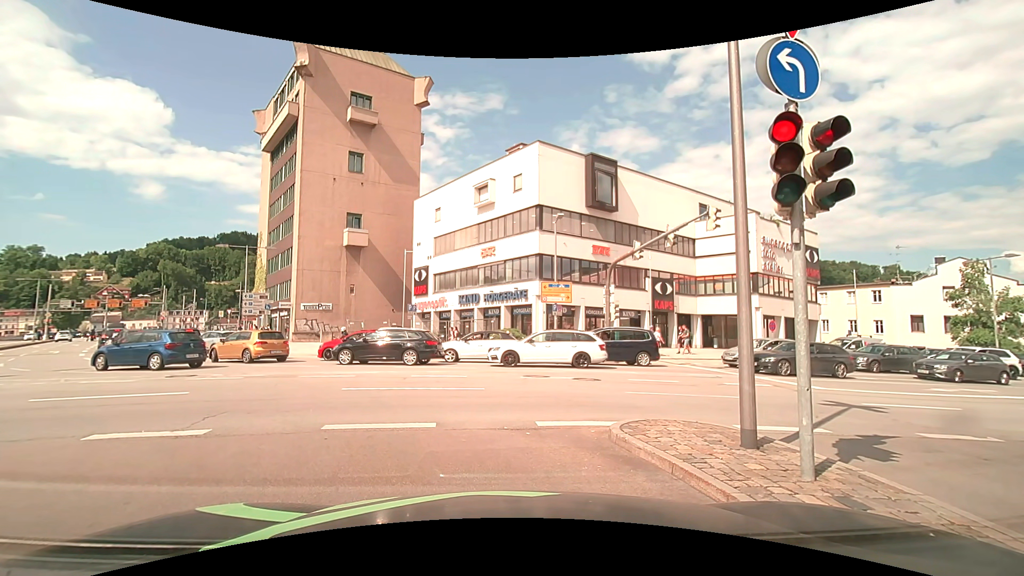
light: Day
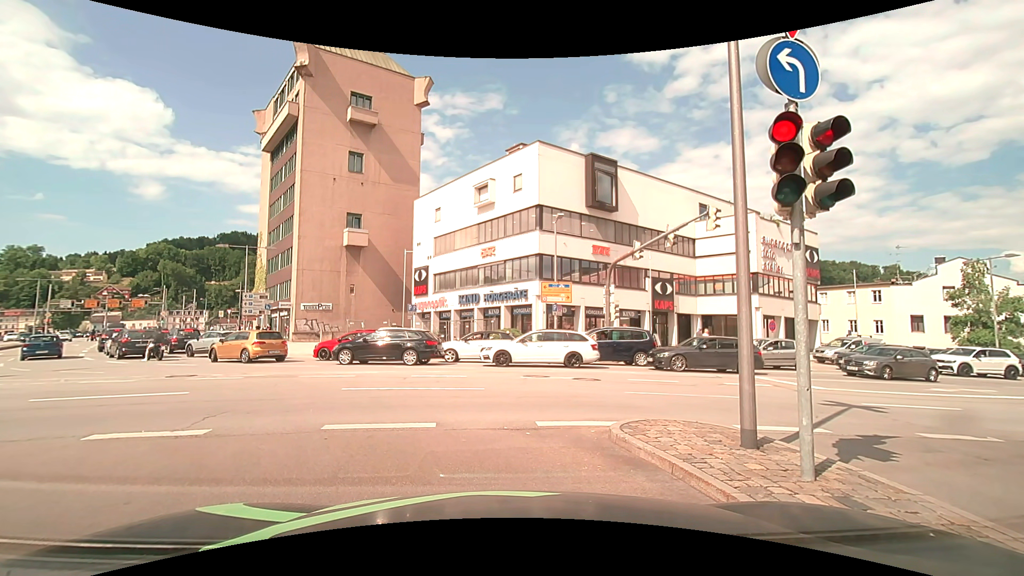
(0.0, 0.0) m; 0°
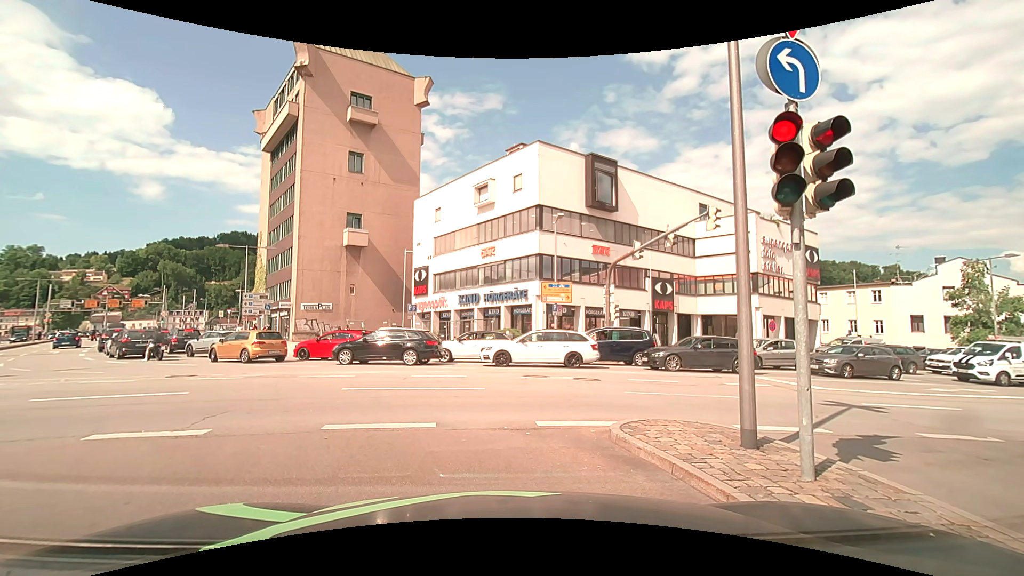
(0.0, 0.0) m; 0°
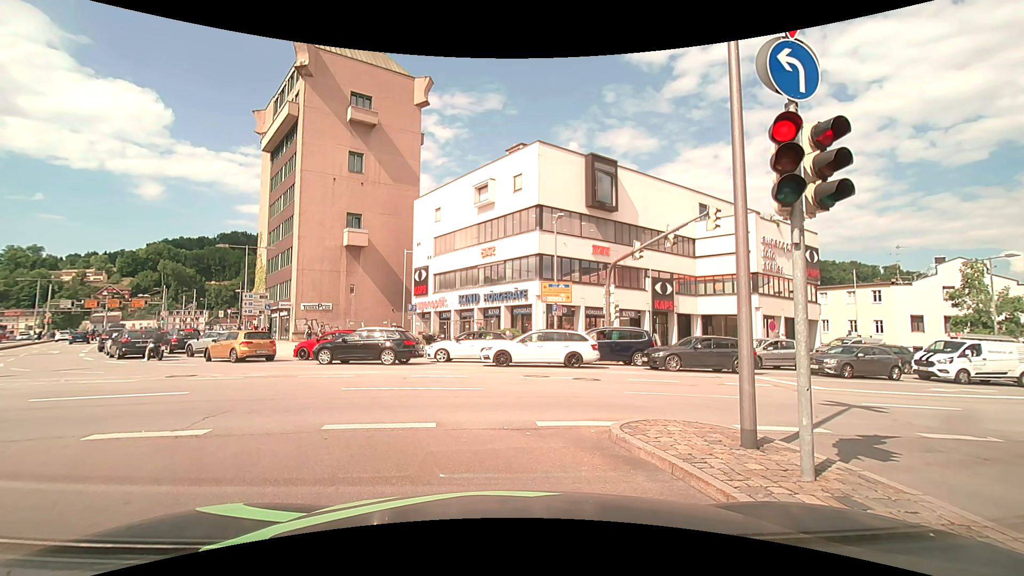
(0.0, 0.0) m; 0°
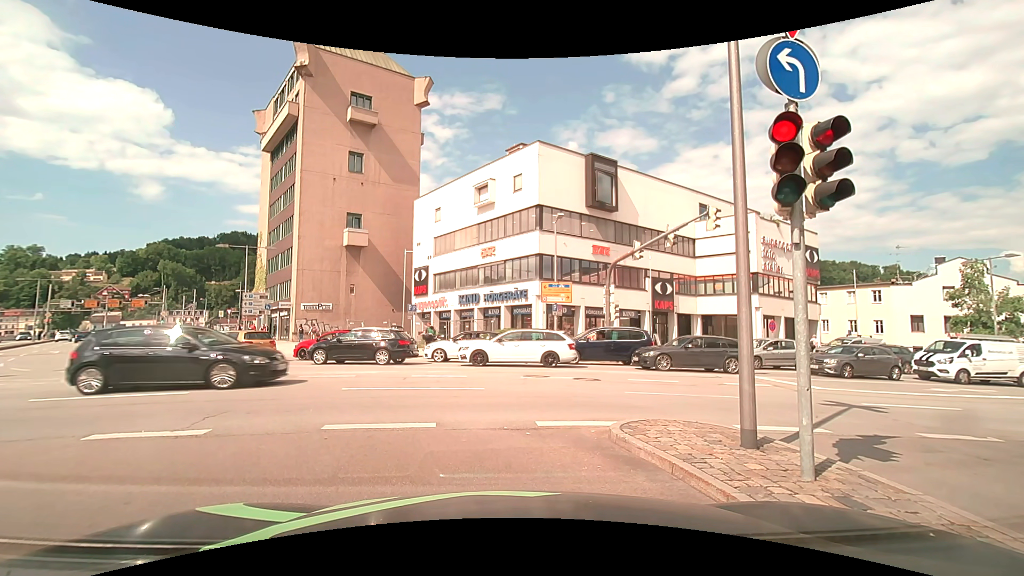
(0.0, 0.0) m; 0°
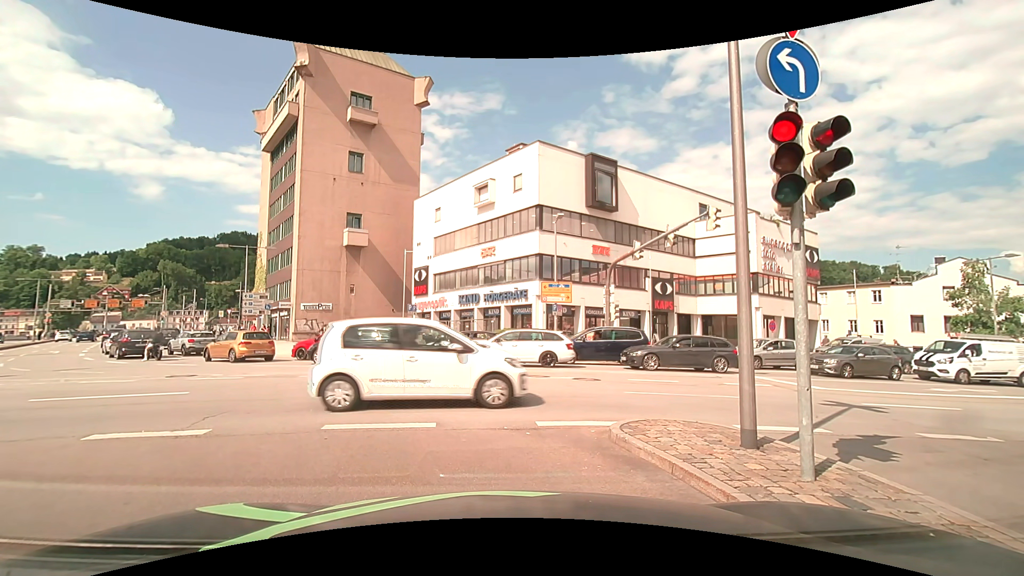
(0.0, 0.0) m; 0°
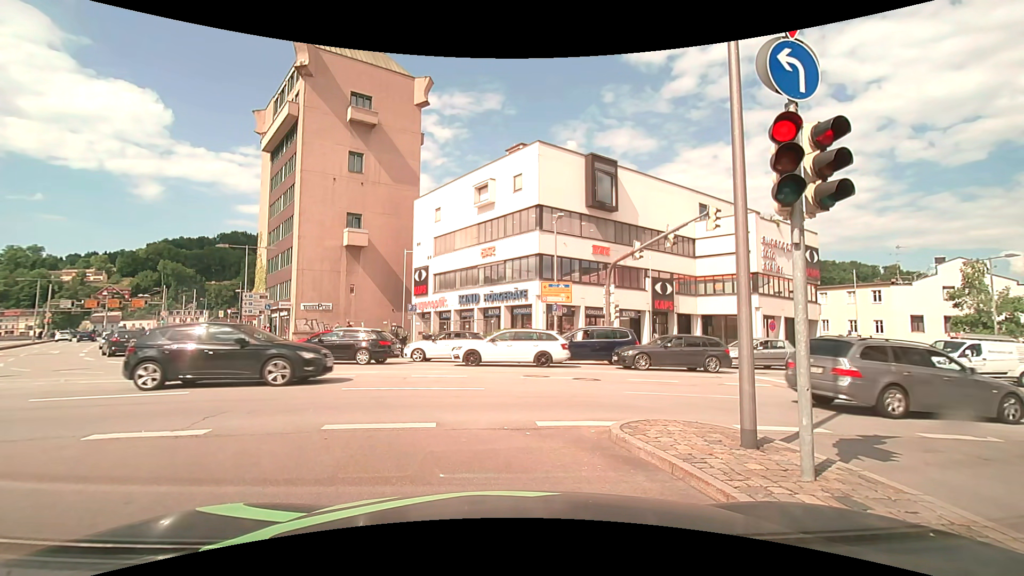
(0.0, 0.0) m; 0°
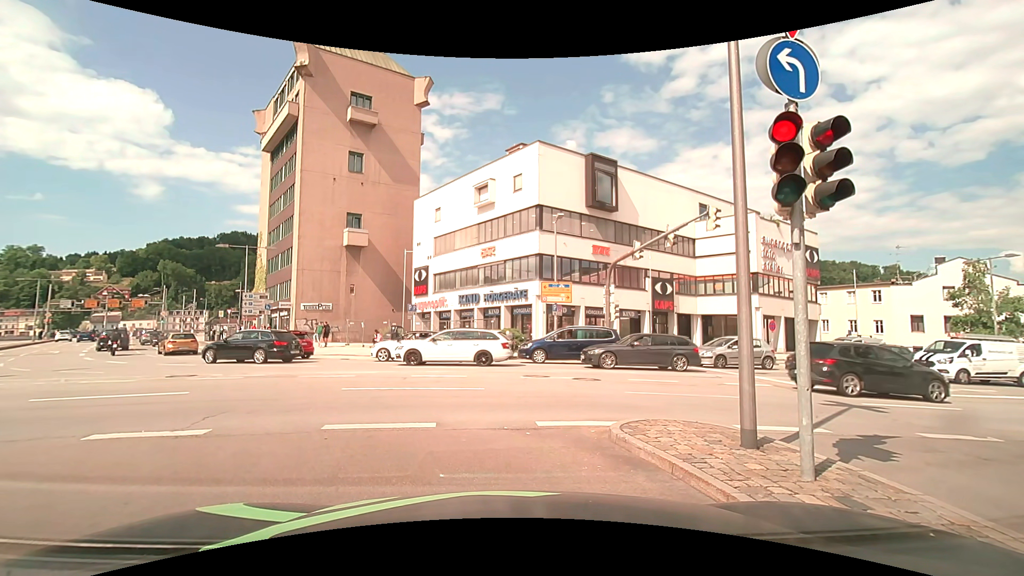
(0.0, 0.0) m; 0°
